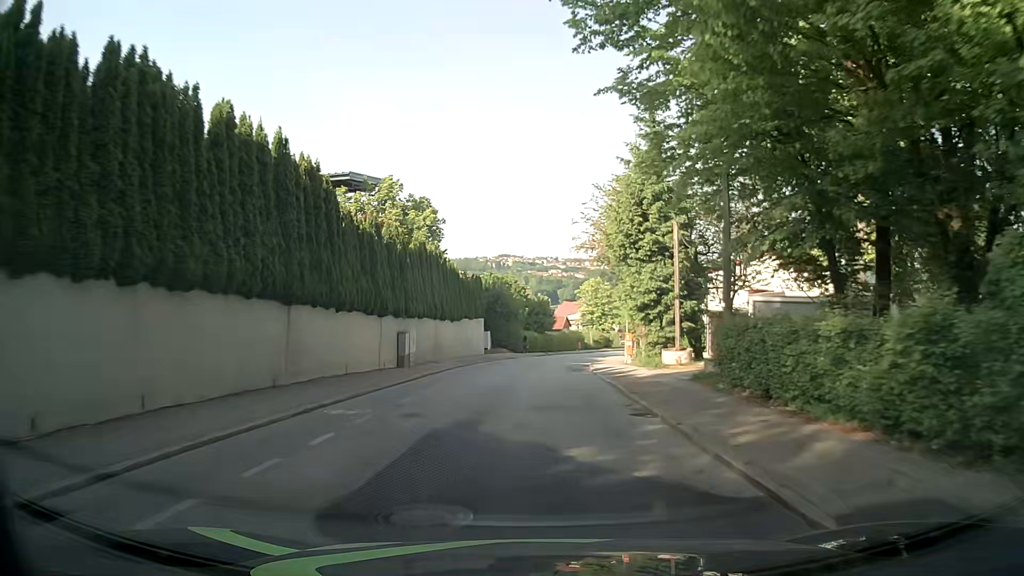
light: Day
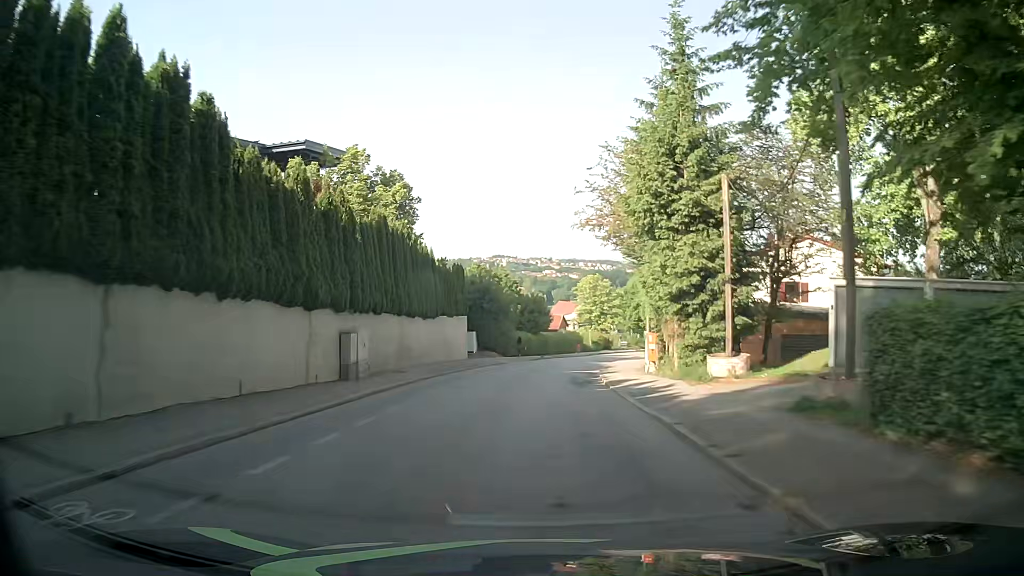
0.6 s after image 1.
(0.0, +7.7) m; +1°
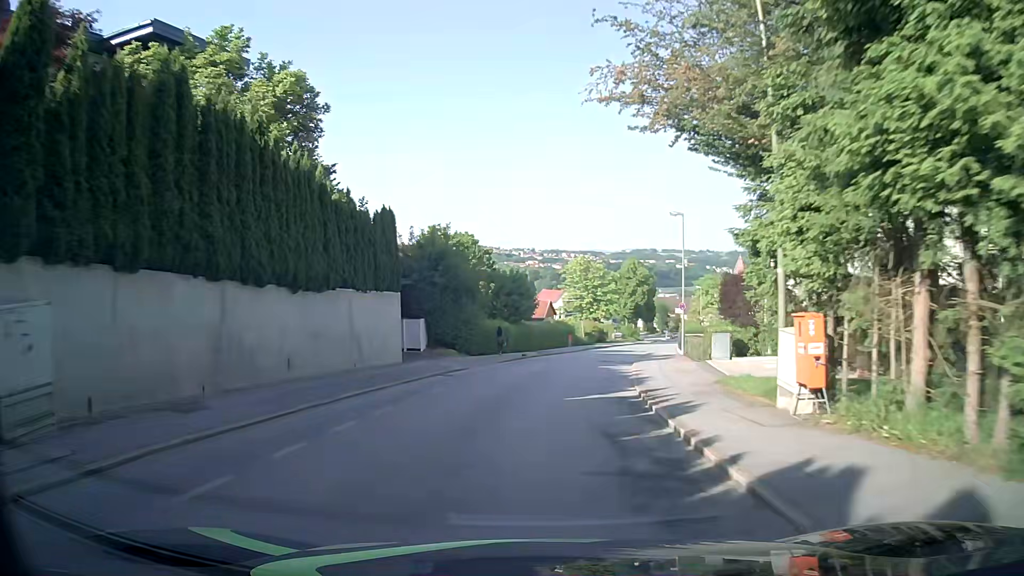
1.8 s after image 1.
(0.0, +15.3) m; +1°
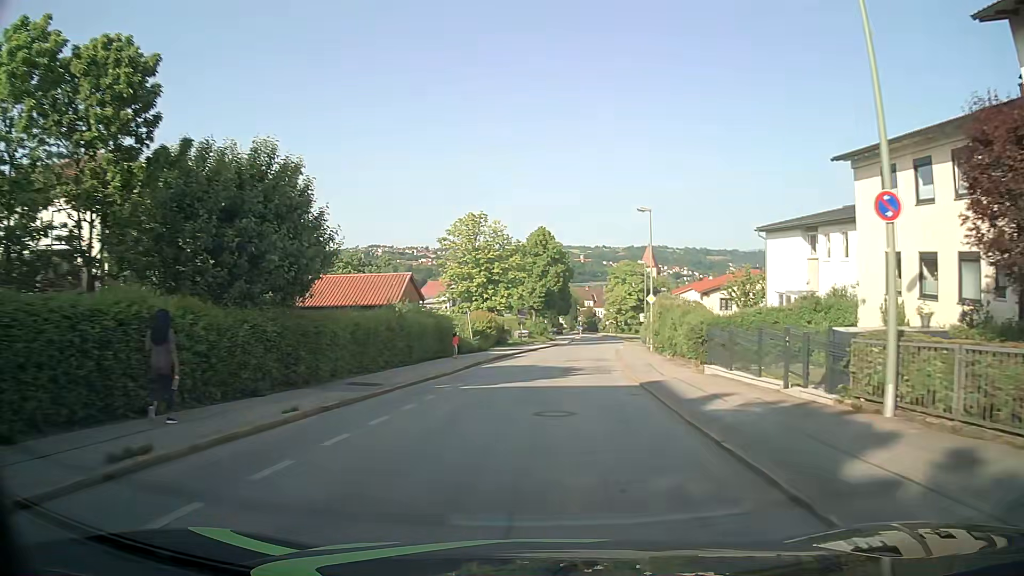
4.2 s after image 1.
(+2.3, +30.3) m; +9°
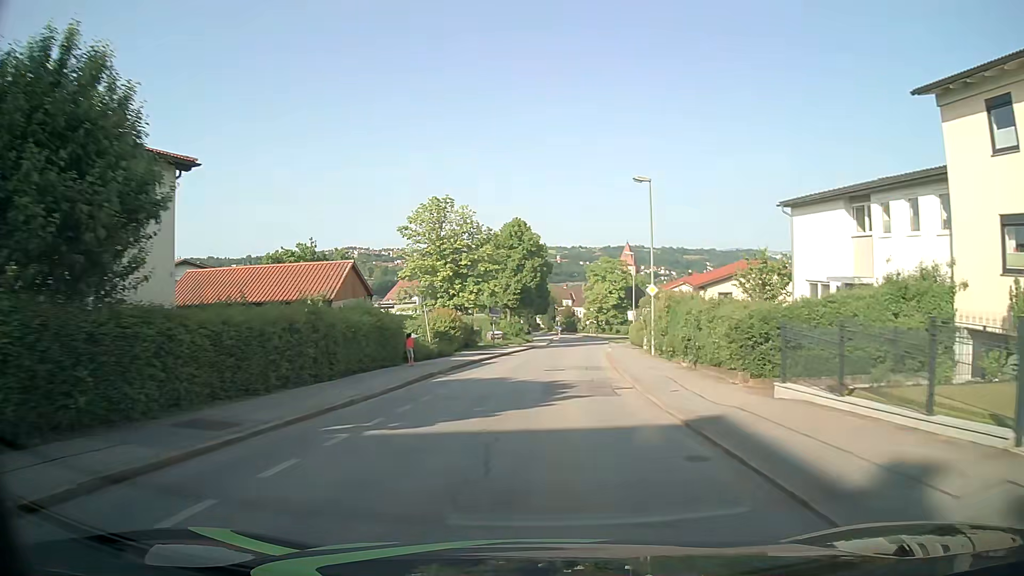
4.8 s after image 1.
(+0.2, +7.6) m; +2°
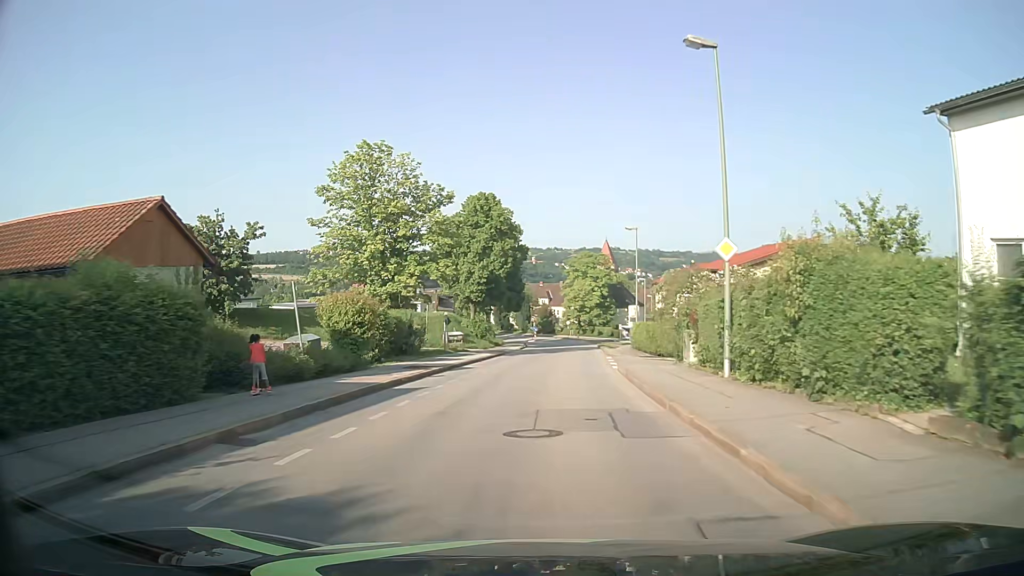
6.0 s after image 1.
(+0.4, +15.3) m; +3°
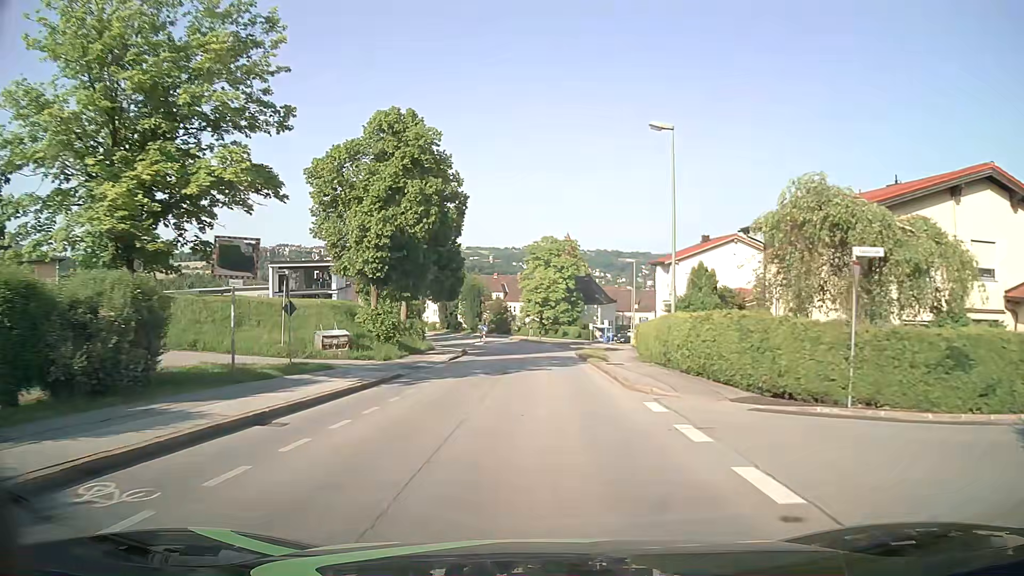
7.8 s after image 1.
(+0.6, +22.8) m; +3°
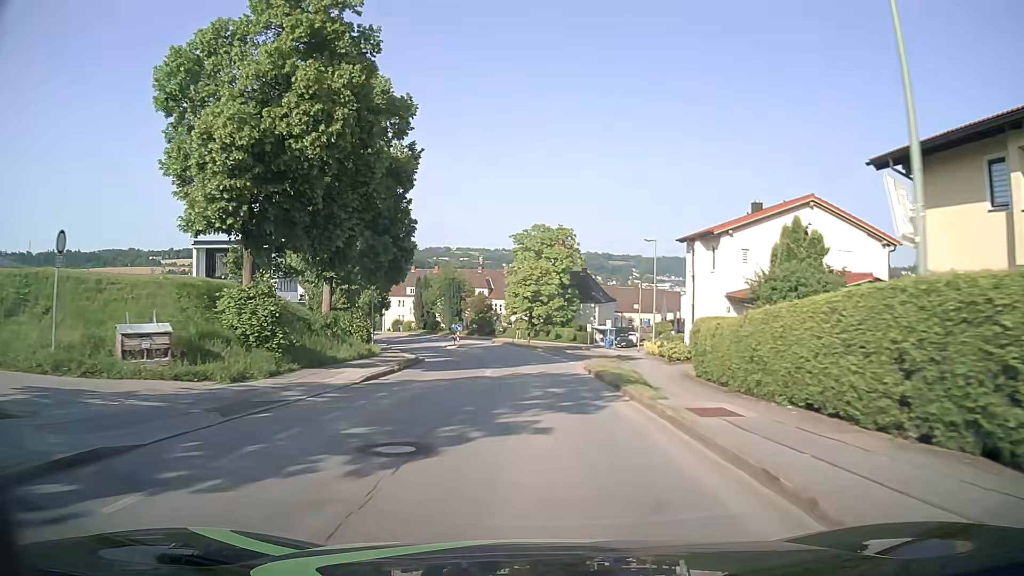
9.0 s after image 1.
(+0.1, +15.3) m; +1°
(0, +10) (0, +20) (0, +30) (-1, +40) (-2, +50) (-4, +60) (-6, +69) (-9, +79) (-13, +88) (-17, +98) m
